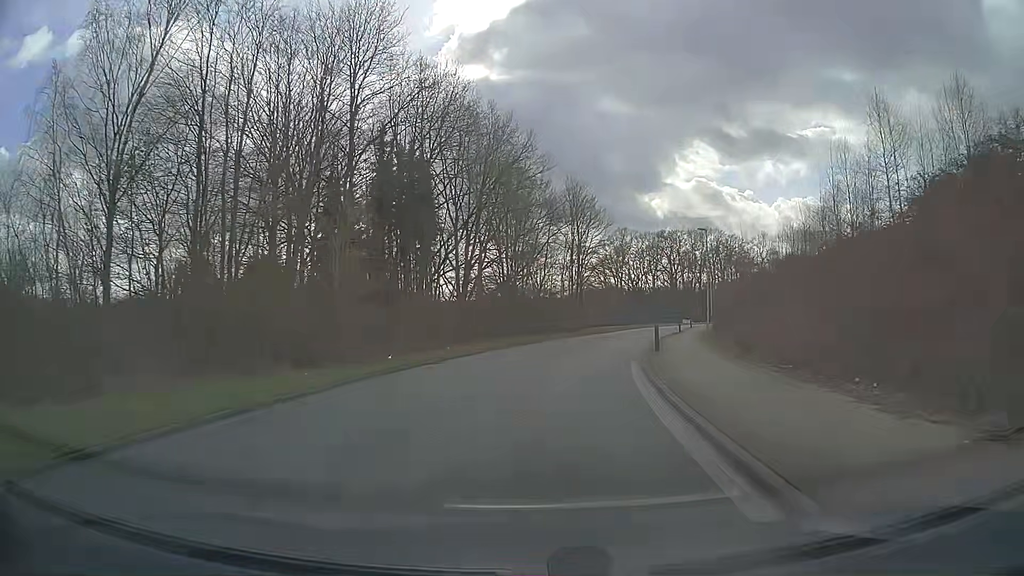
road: residential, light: Day
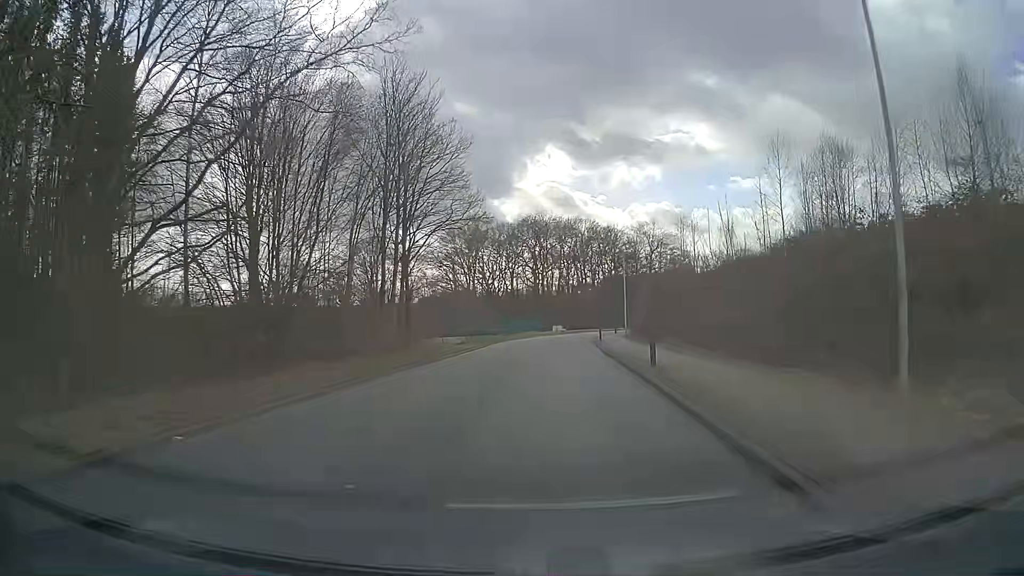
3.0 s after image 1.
(+3.5, +32.0) m; +12°
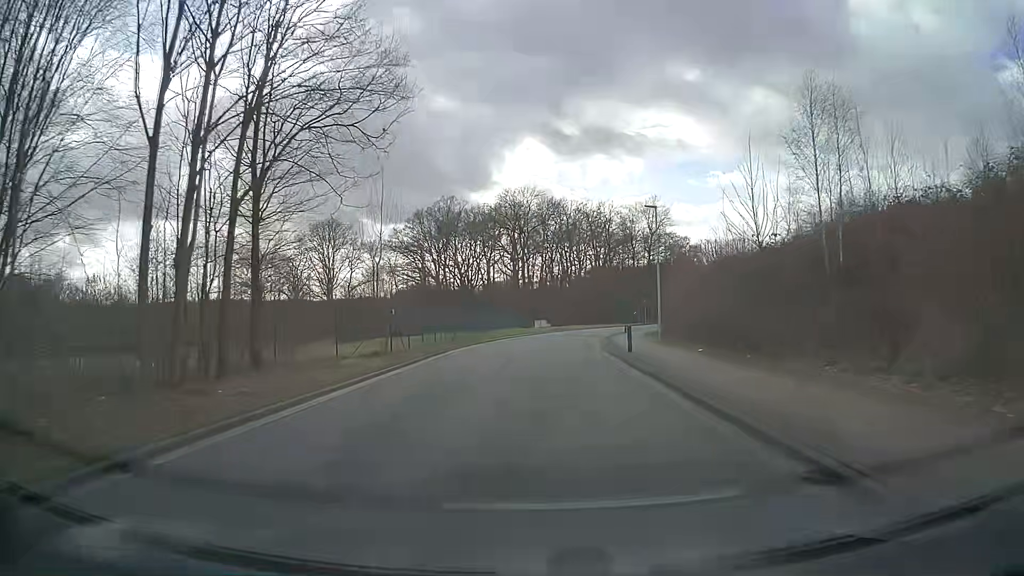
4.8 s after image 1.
(+0.4, +20.3) m; +2°
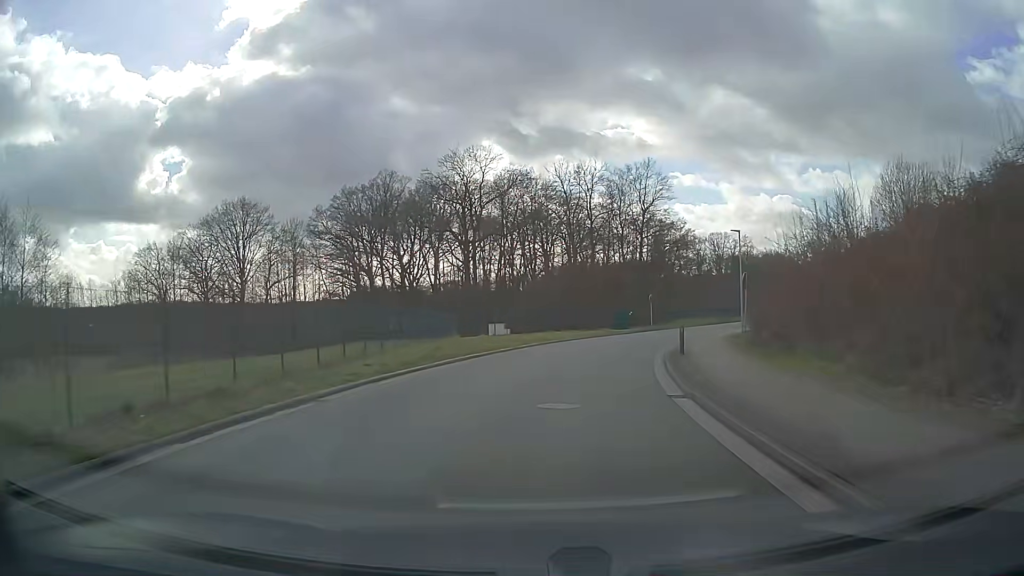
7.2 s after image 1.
(+0.7, +27.6) m; +3°
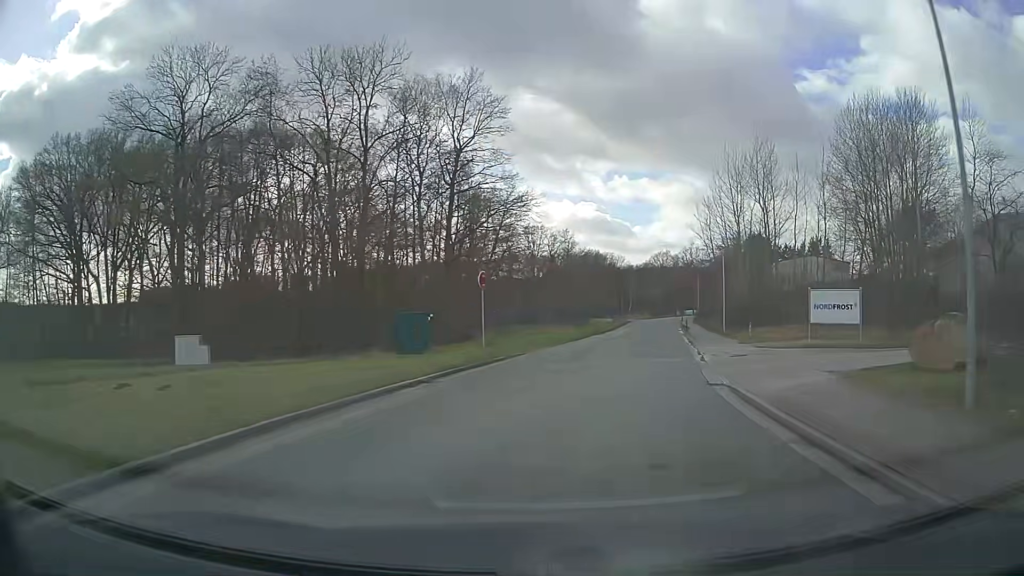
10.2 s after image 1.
(+4.4, +33.8) m; +17°
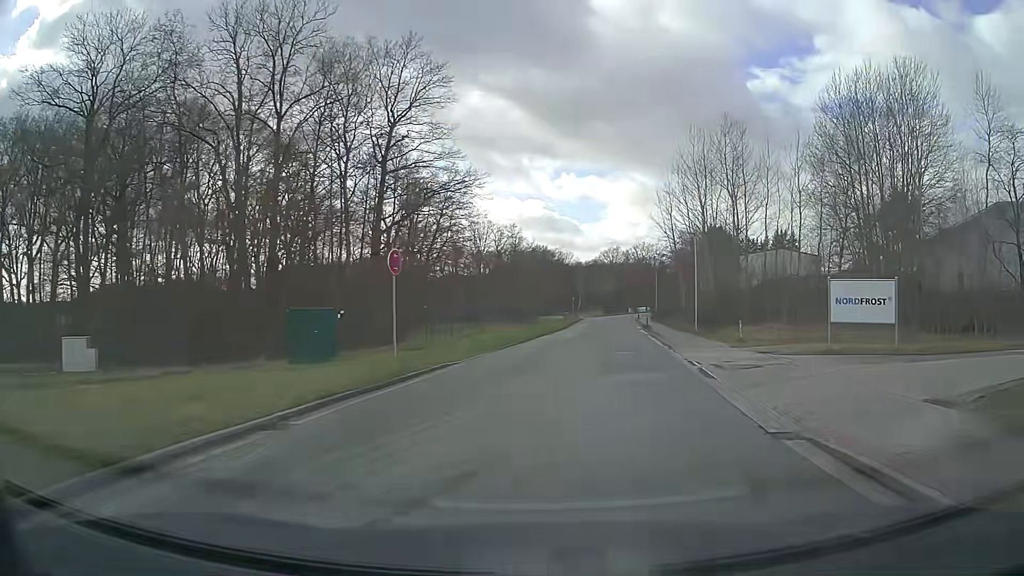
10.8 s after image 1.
(+0.3, +6.7) m; +5°
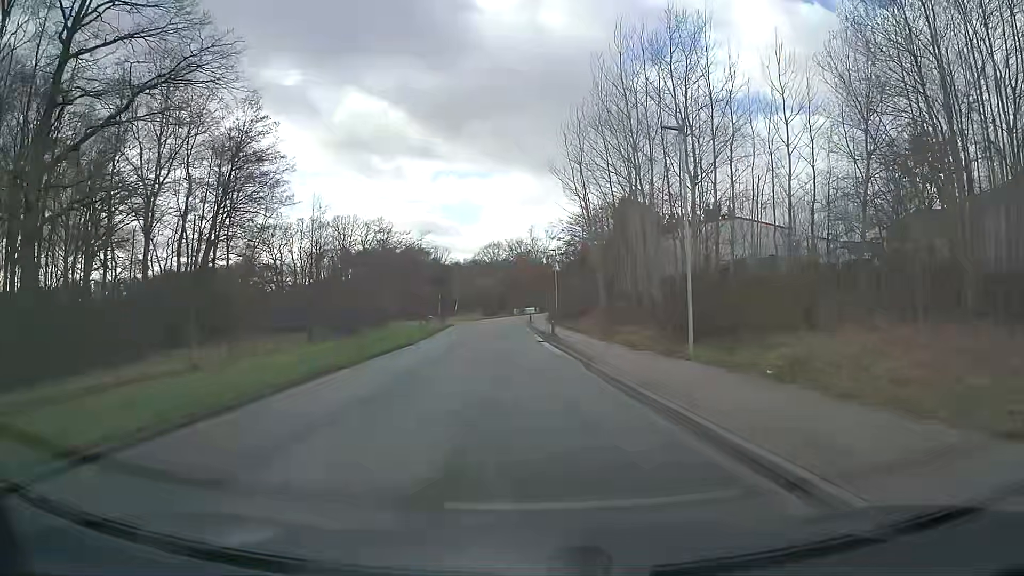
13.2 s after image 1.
(+2.7, +24.1) m; +10°
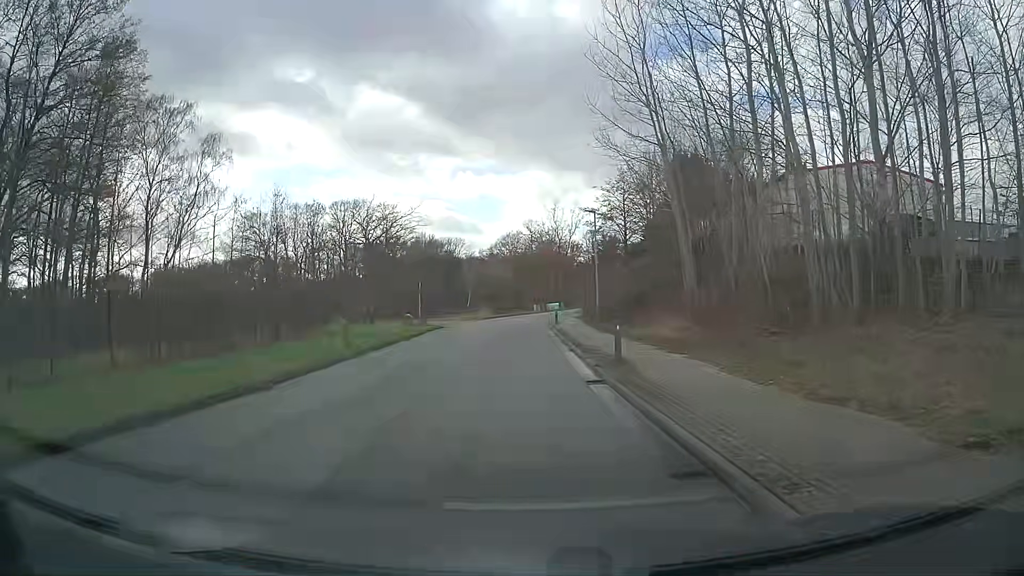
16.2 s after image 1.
(-0.2, +20.1) m; -1°
